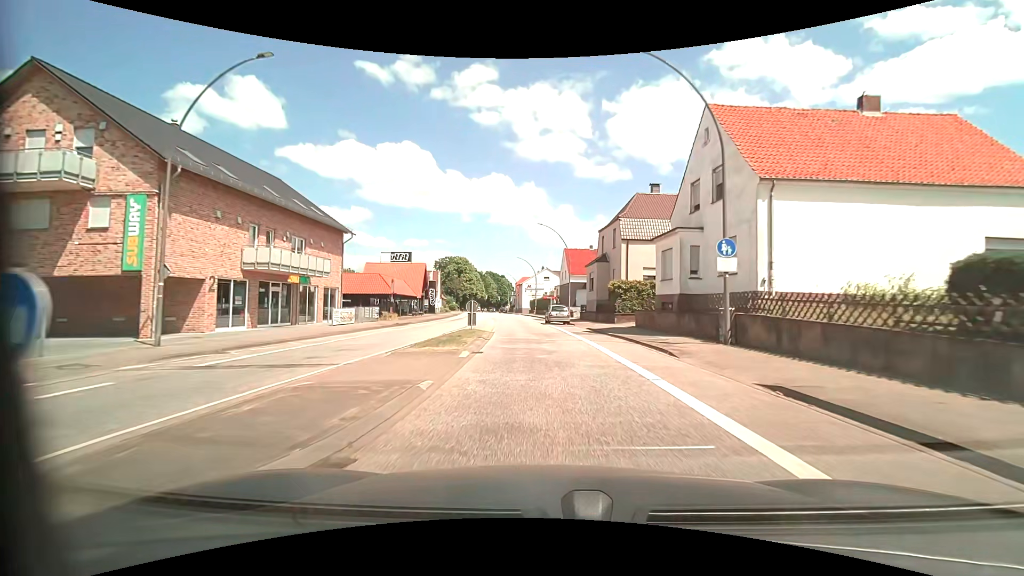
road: primary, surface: asphalt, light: Day
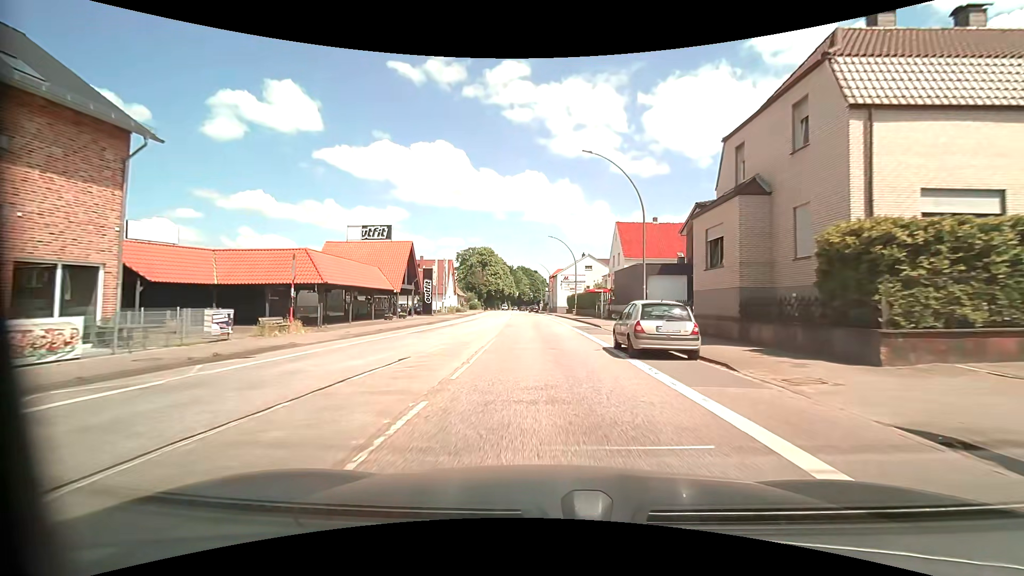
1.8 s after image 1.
(-0.8, +24.1) m; -4°
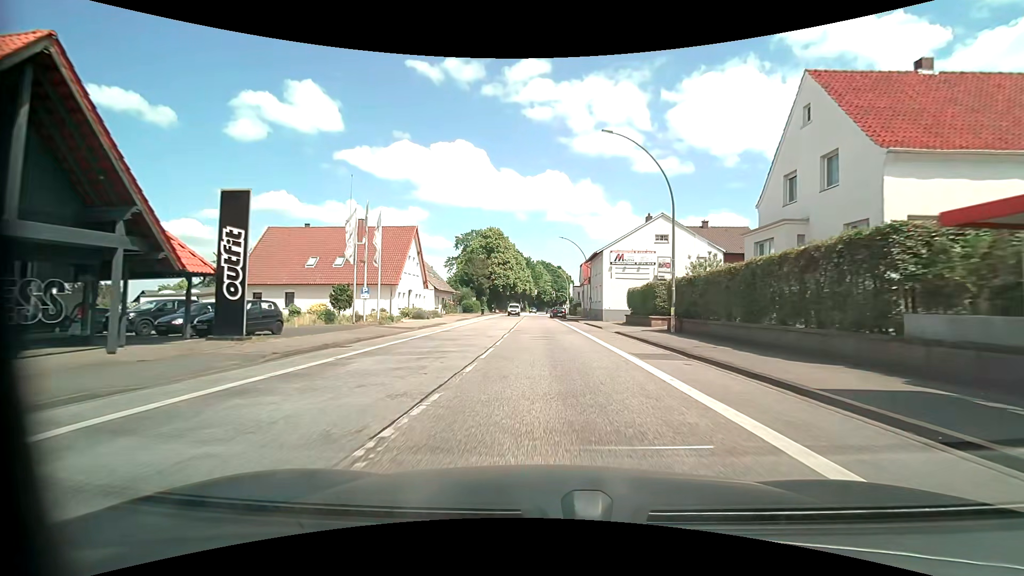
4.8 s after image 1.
(-1.2, +38.1) m; -3°
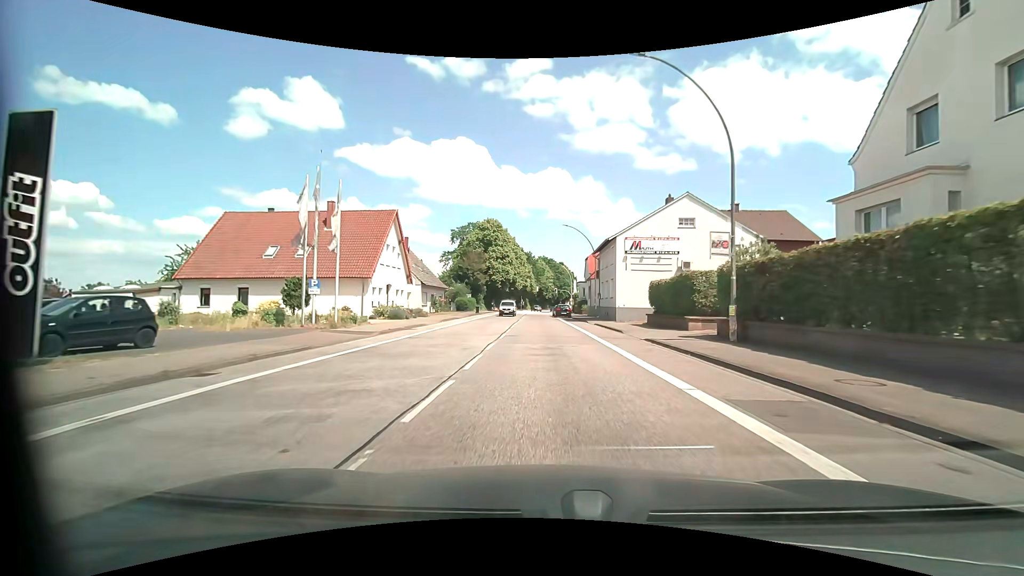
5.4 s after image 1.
(0.0, +7.4) m; 0°
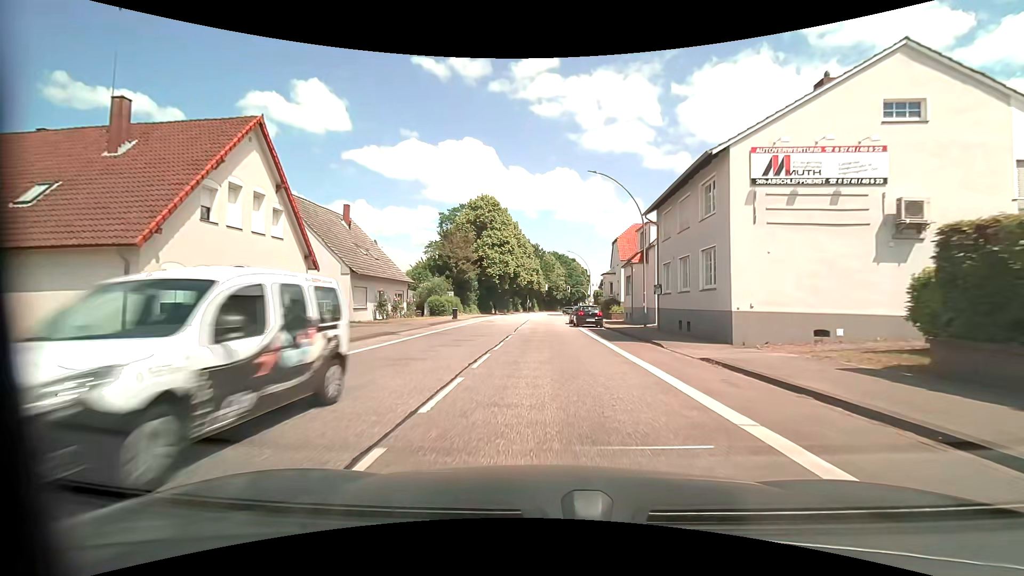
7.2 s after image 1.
(-0.3, +22.1) m; -1°
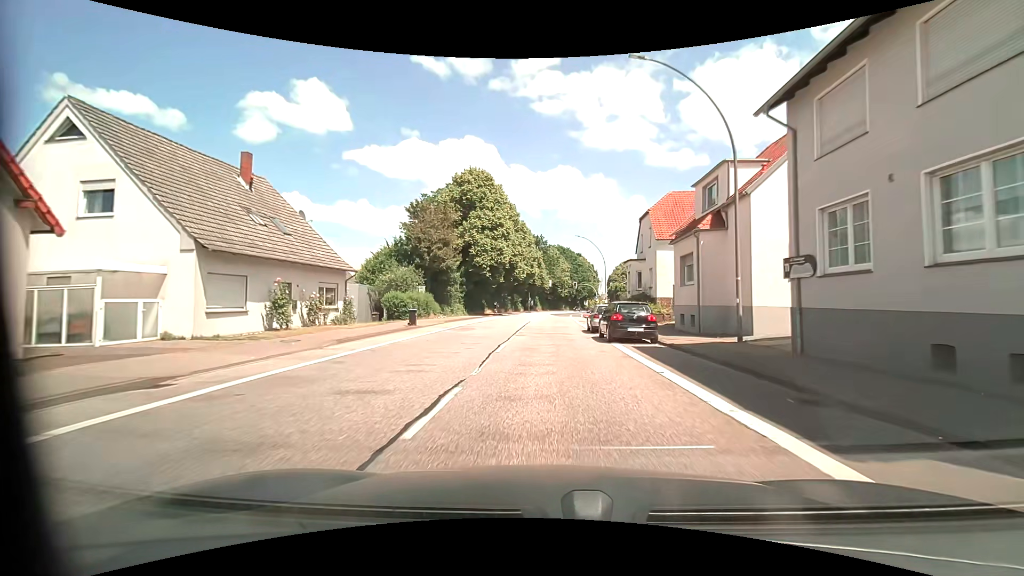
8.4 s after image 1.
(-0.1, +14.7) m; -1°
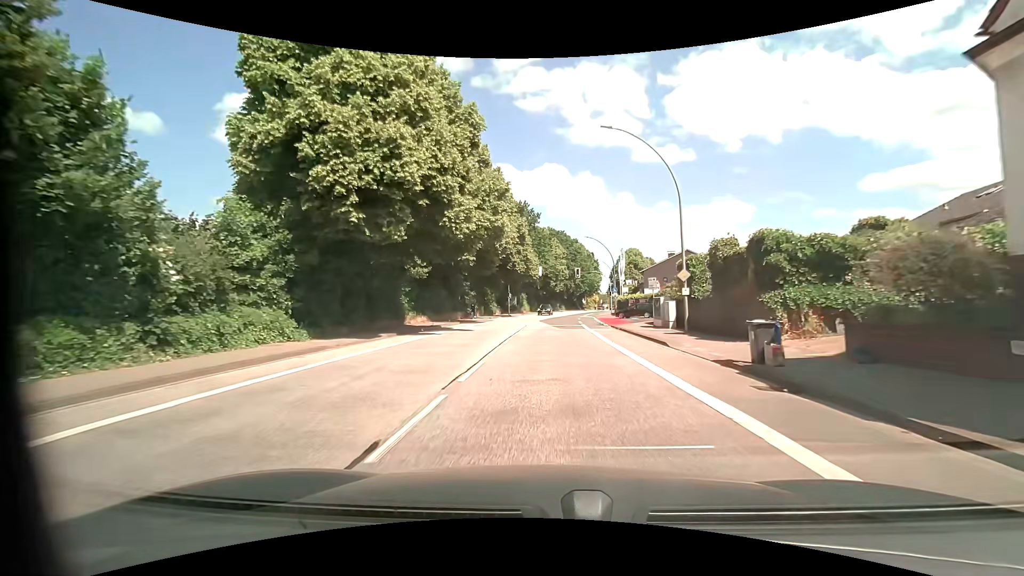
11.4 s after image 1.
(+0.5, +36.7) m; +1°
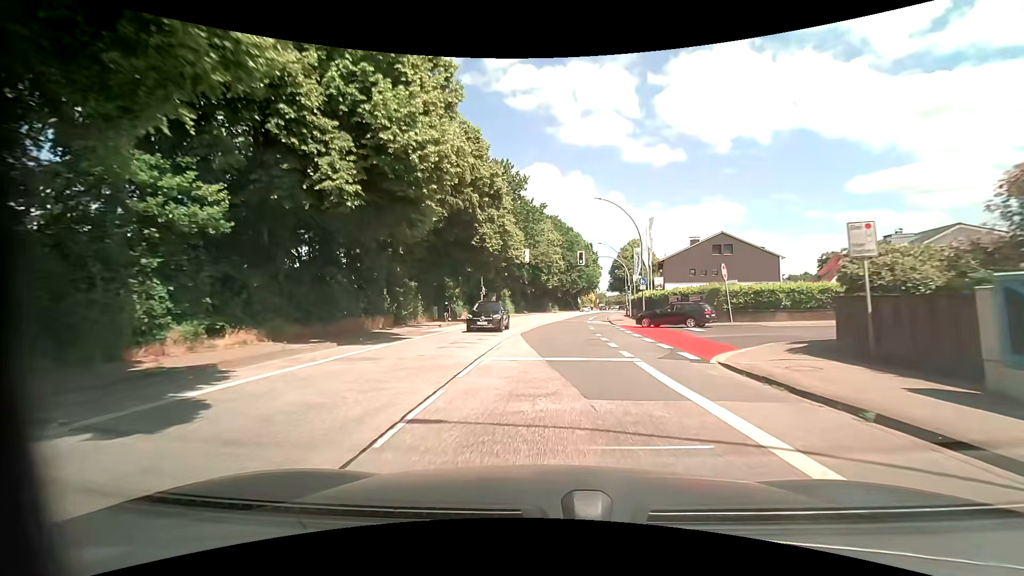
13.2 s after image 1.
(+0.1, +22.1) m; +1°
(0, +10) (0, +20) (+1, +30) (+2, +40) (+3, +50) (+4, +60) (+5, +70) (+7, +80) (+9, +89) (+11, +99) m
